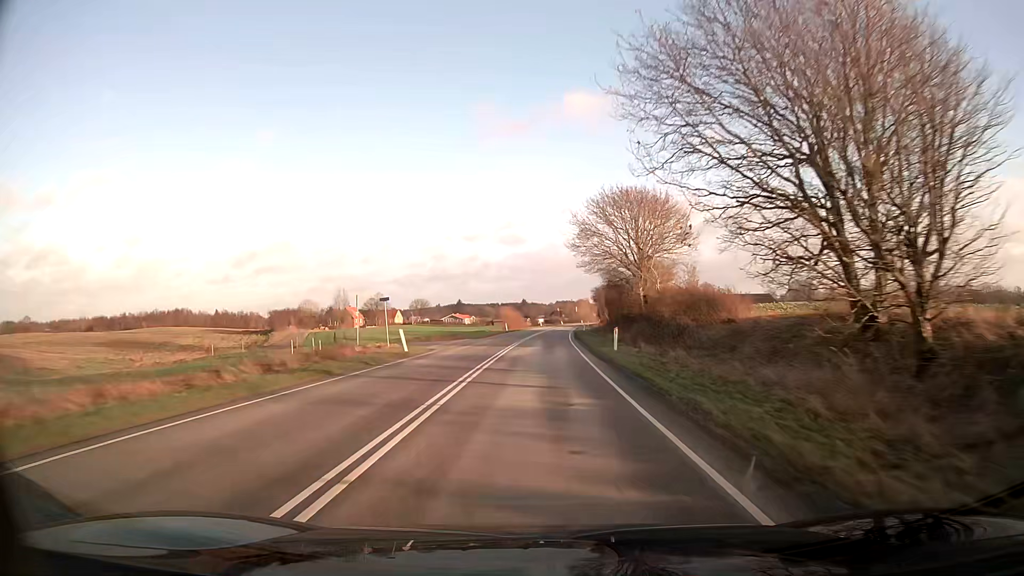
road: secondary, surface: asphalt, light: Day
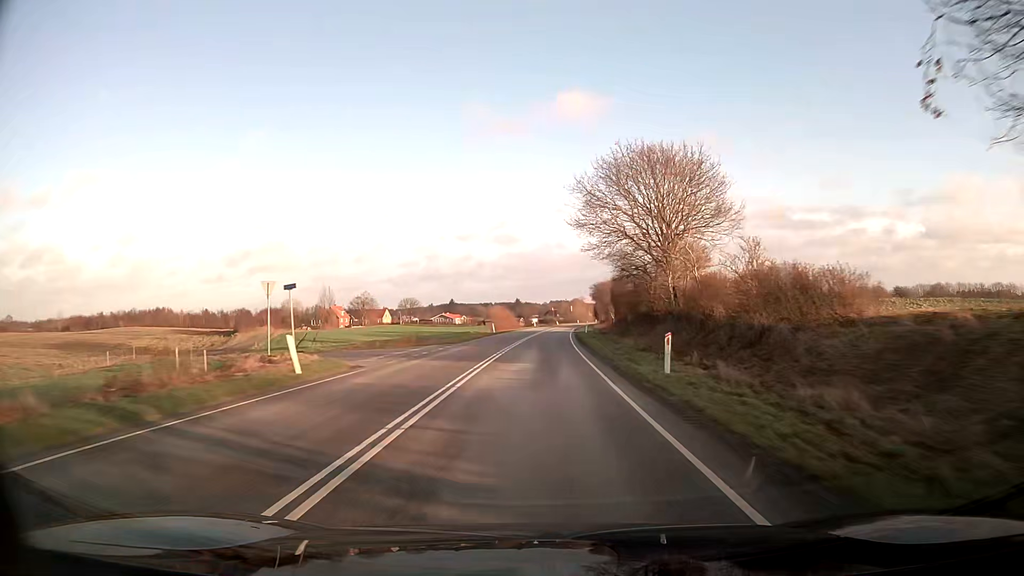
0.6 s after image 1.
(+0.1, +12.7) m; 0°
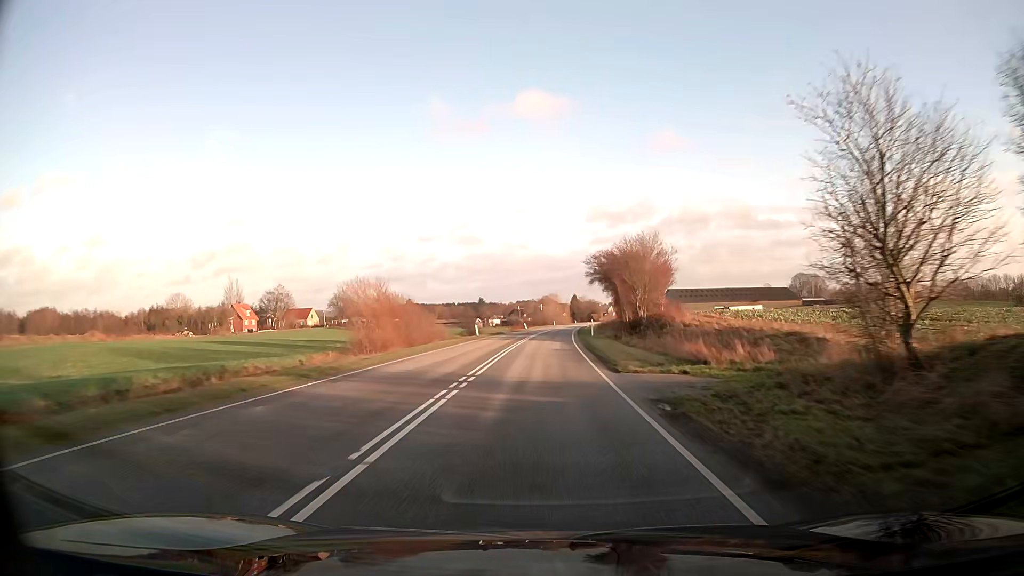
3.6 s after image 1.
(+1.7, +63.7) m; +3°
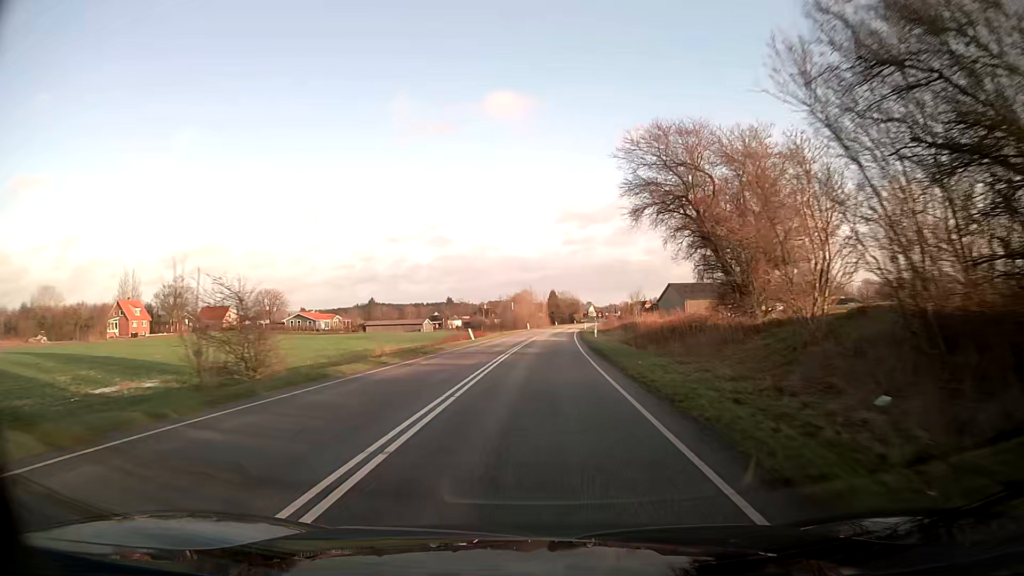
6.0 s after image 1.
(+1.1, +50.8) m; +2°
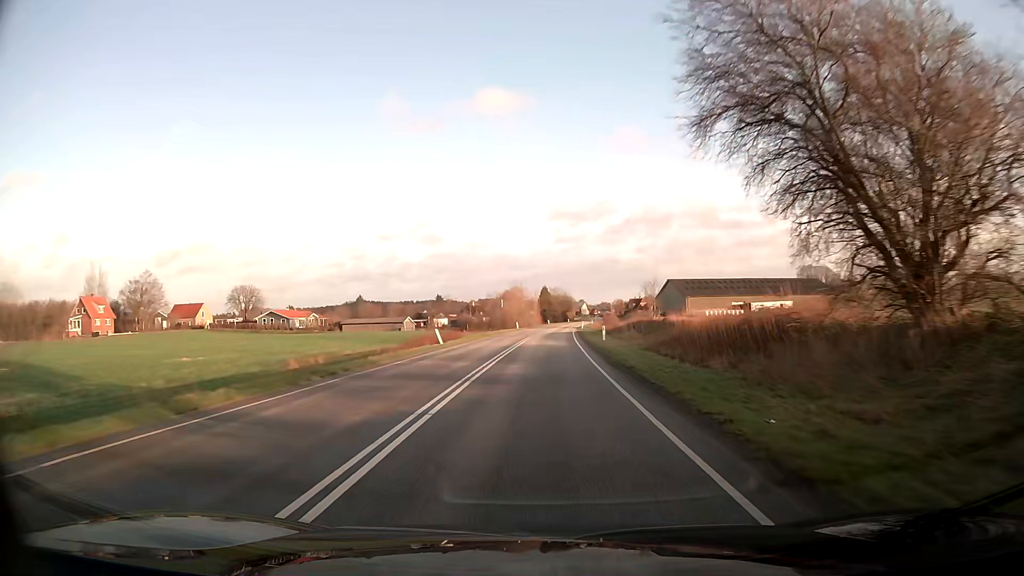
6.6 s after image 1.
(+0.1, +12.7) m; +1°
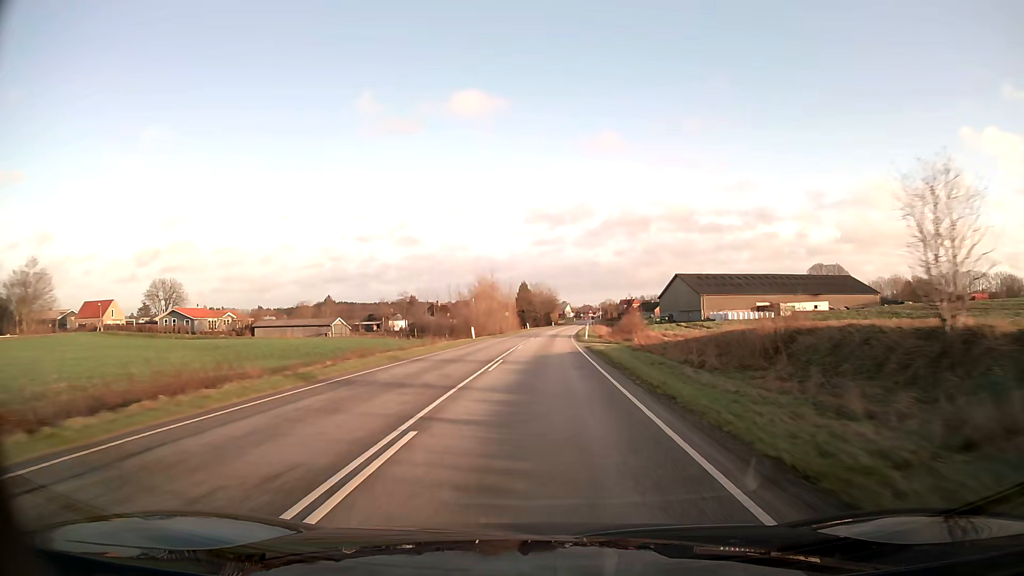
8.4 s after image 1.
(+0.6, +38.1) m; +2°
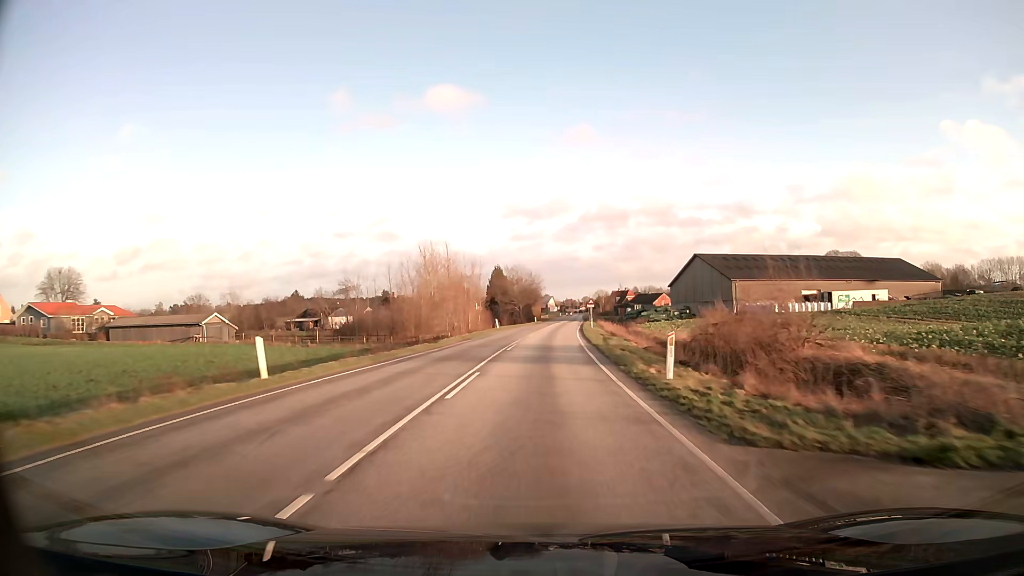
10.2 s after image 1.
(+0.5, +37.4) m; +2°
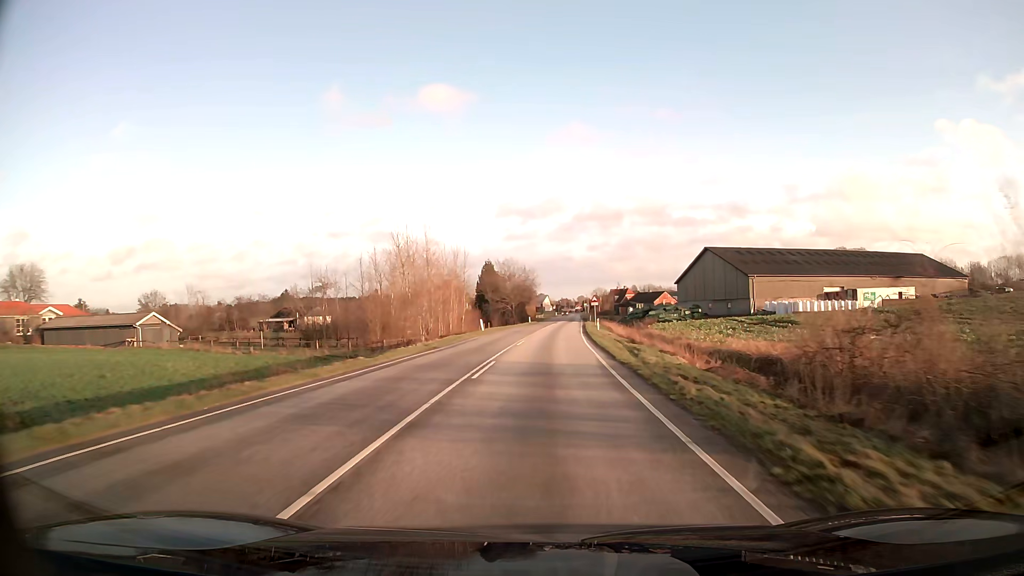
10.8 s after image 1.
(+0.1, +11.8) m; 0°
(0, +10) (0, +20) (+1, +30) (+1, +40) (+1, +50) (+2, +60) (+3, +70) (+3, +80) (+4, +90) (+5, +100) m
